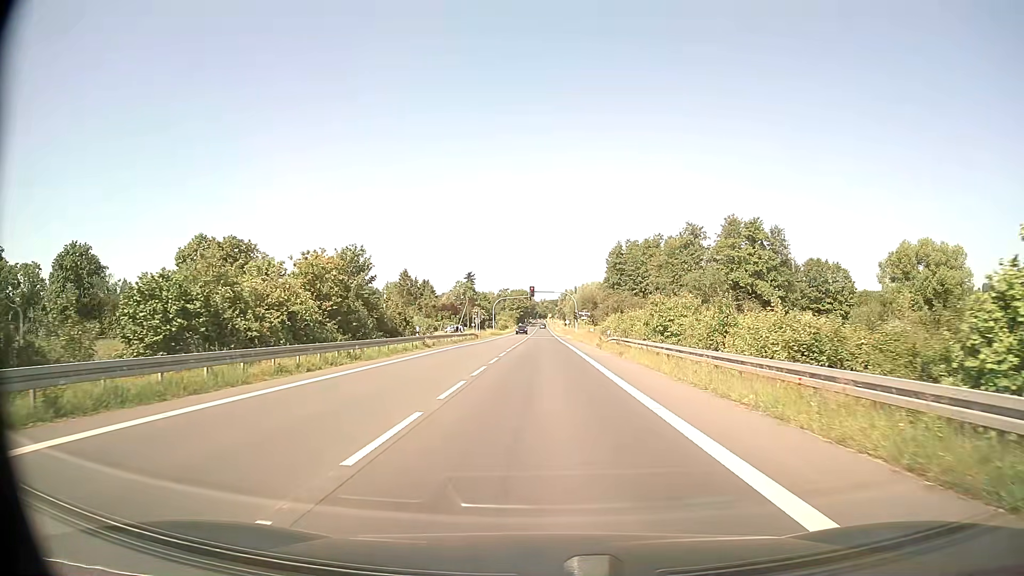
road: secondary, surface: asphalt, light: Day
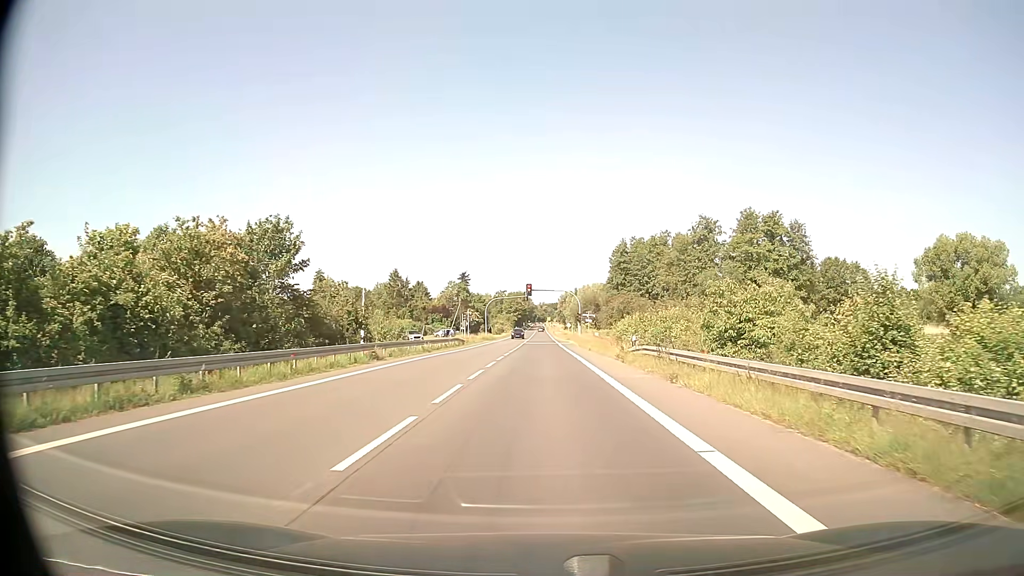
(0.0, +12.0) m; 0°
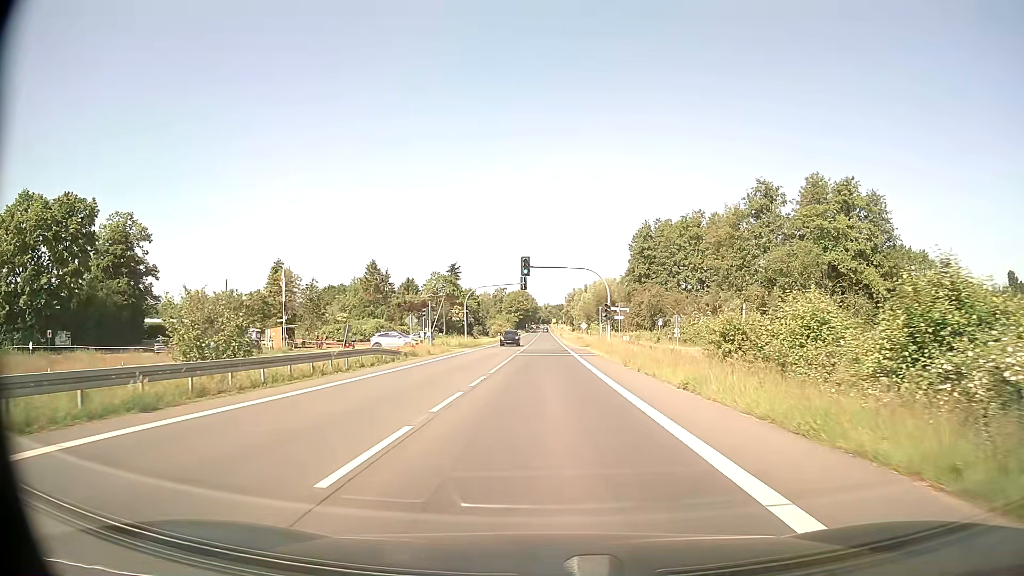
(-0.1, +31.0) m; 0°
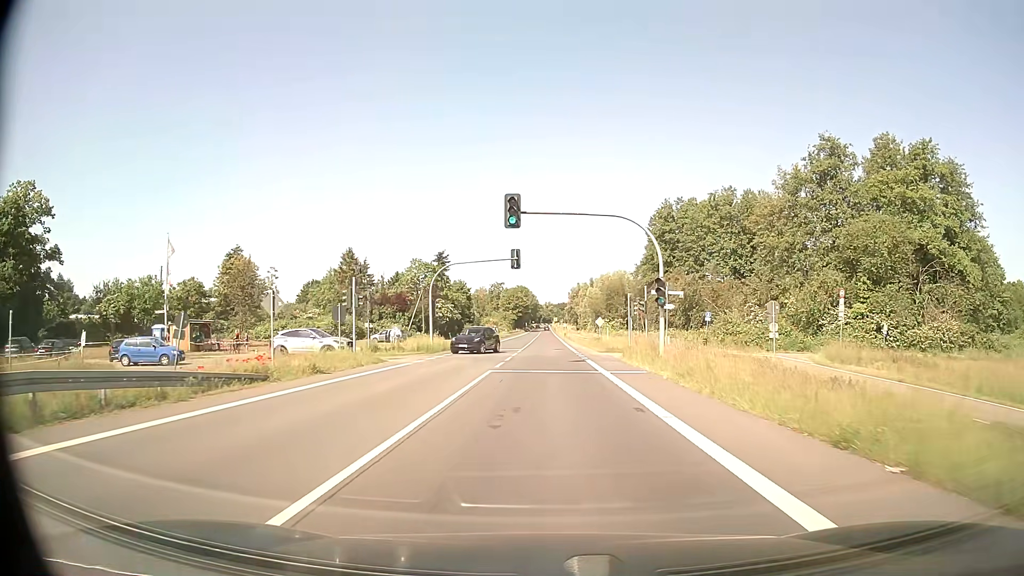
(0.0, +21.7) m; 0°
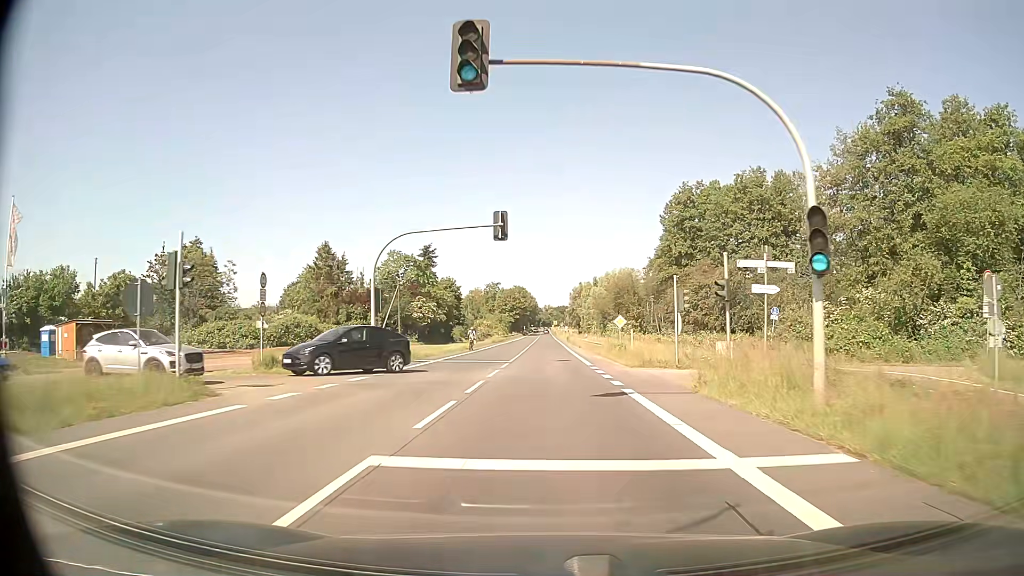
(0.0, +16.0) m; 0°
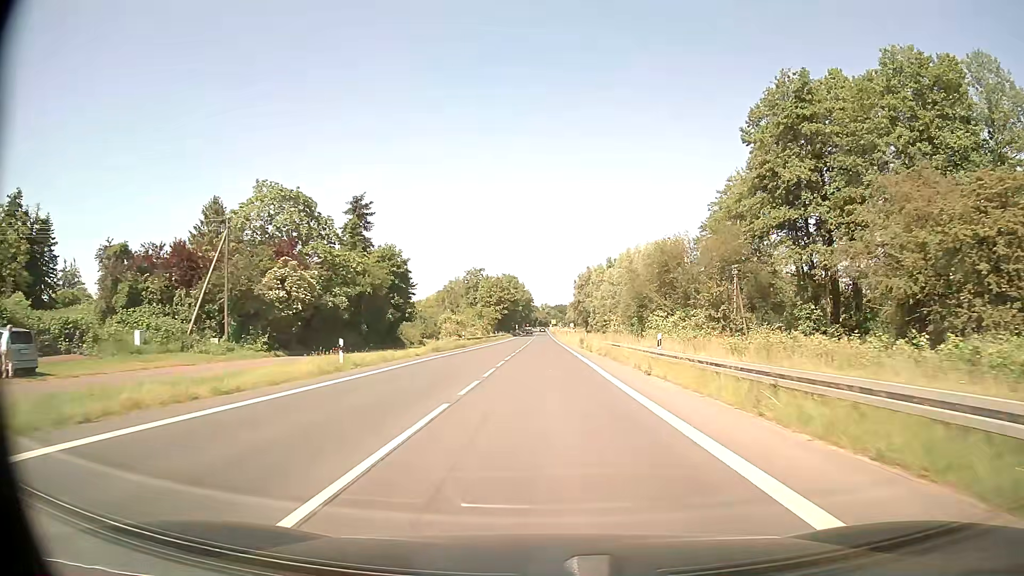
(+0.1, +45.6) m; 0°
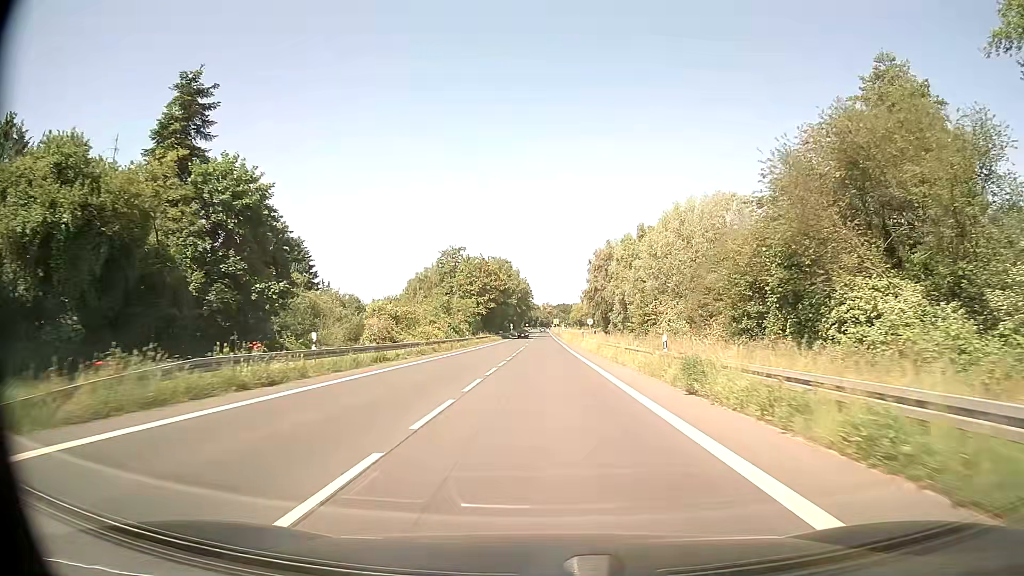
(-0.1, +41.9) m; 0°
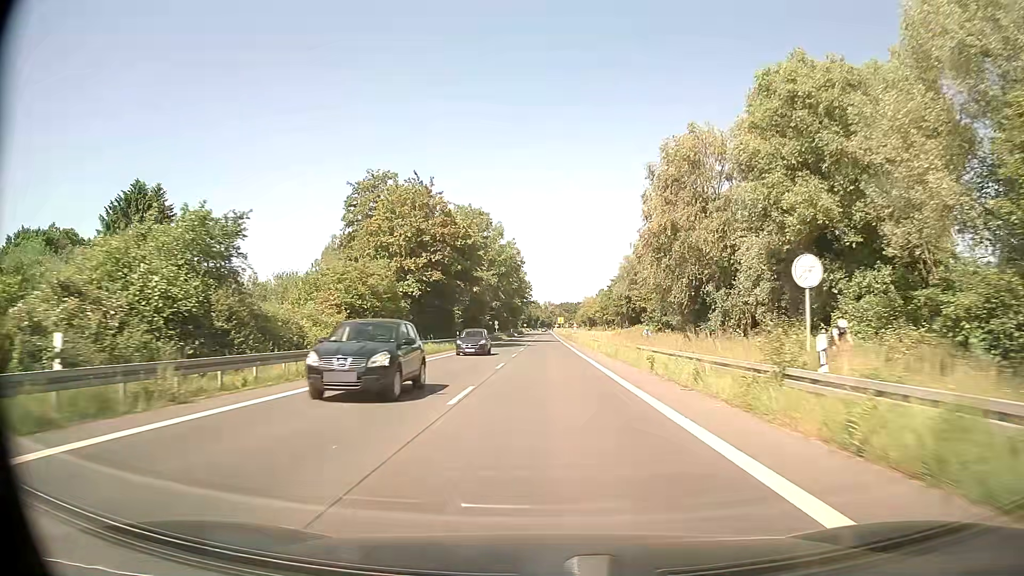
(-0.1, +57.5) m; 0°
(0, +10) (0, +20) (0, +30) (0, +40) (0, +50) (0, +60) (0, +70) (0, +80) (0, +90) (0, +100) m
